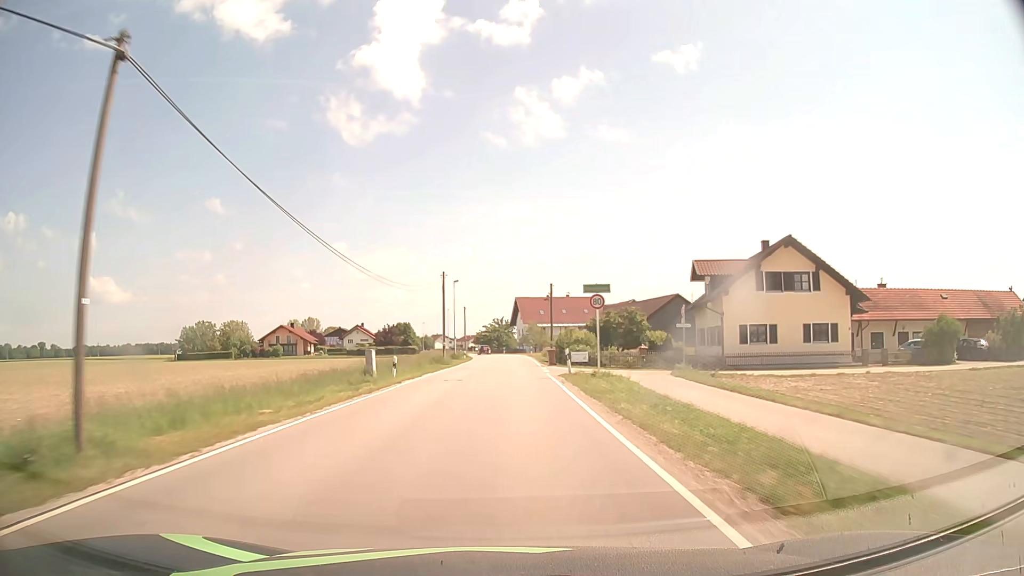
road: secondary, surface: asphalt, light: Day
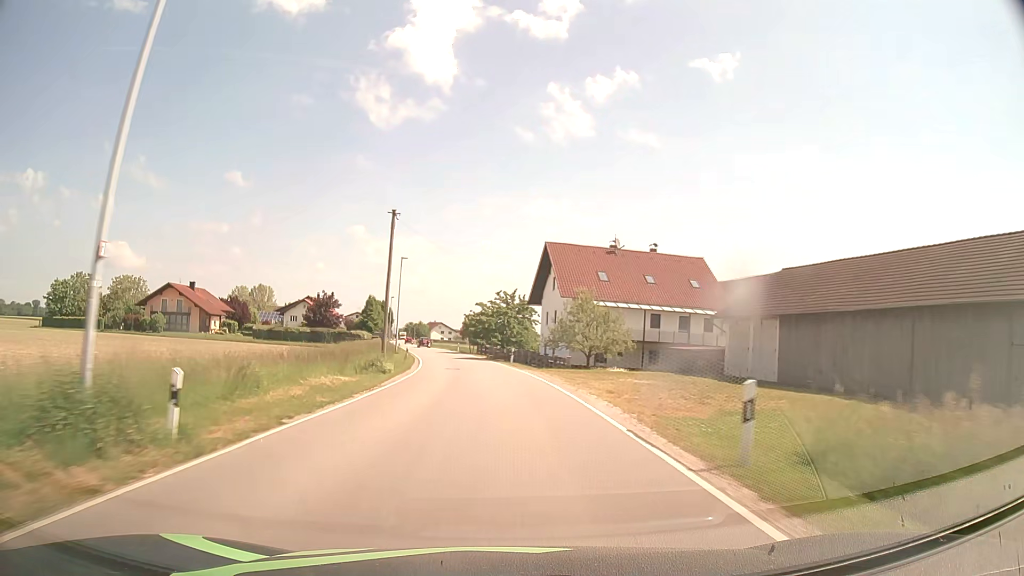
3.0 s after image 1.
(0.0, +62.5) m; -1°
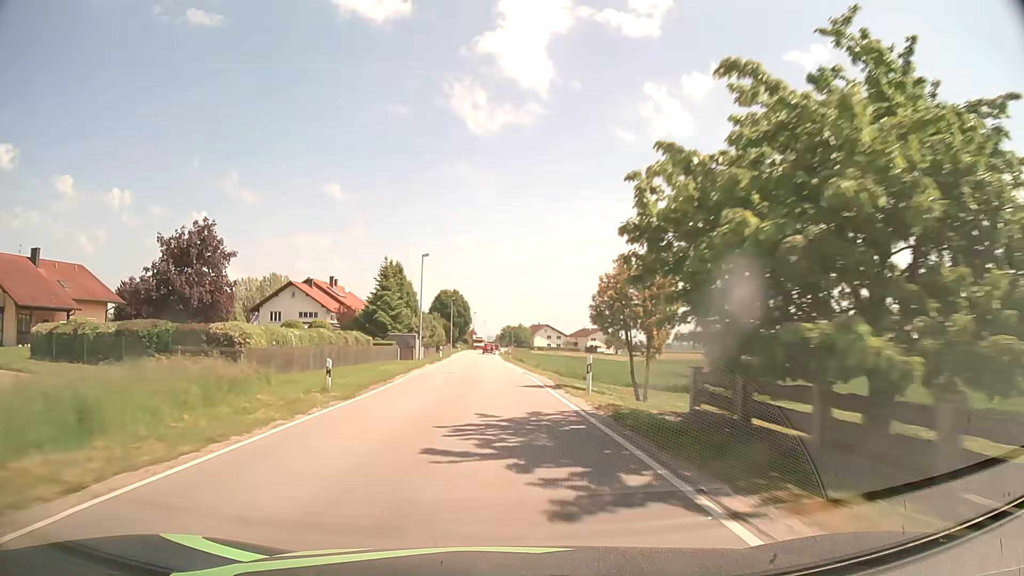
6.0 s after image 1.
(-4.5, +62.5) m; -9°
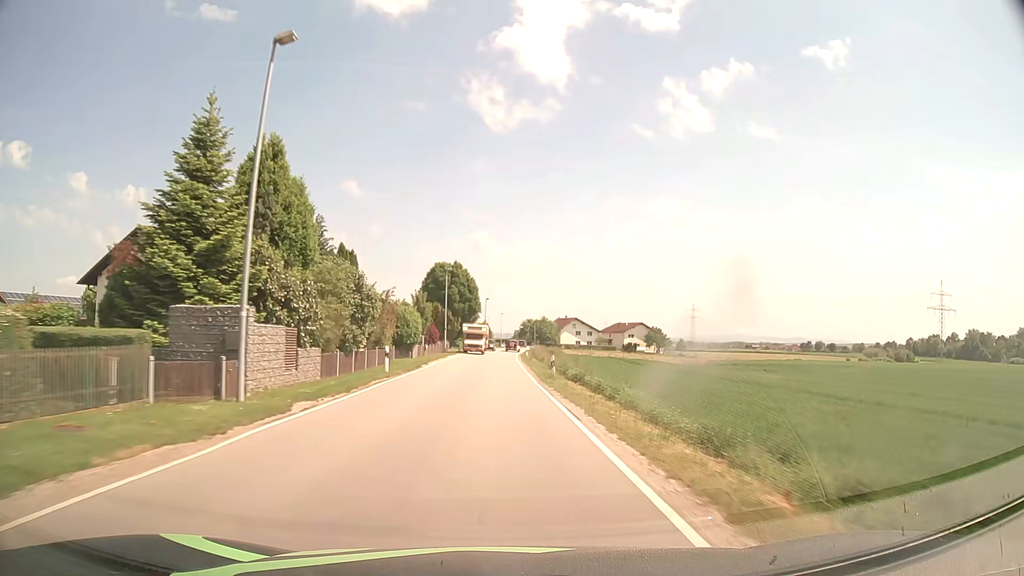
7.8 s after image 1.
(-0.6, +37.6) m; -1°
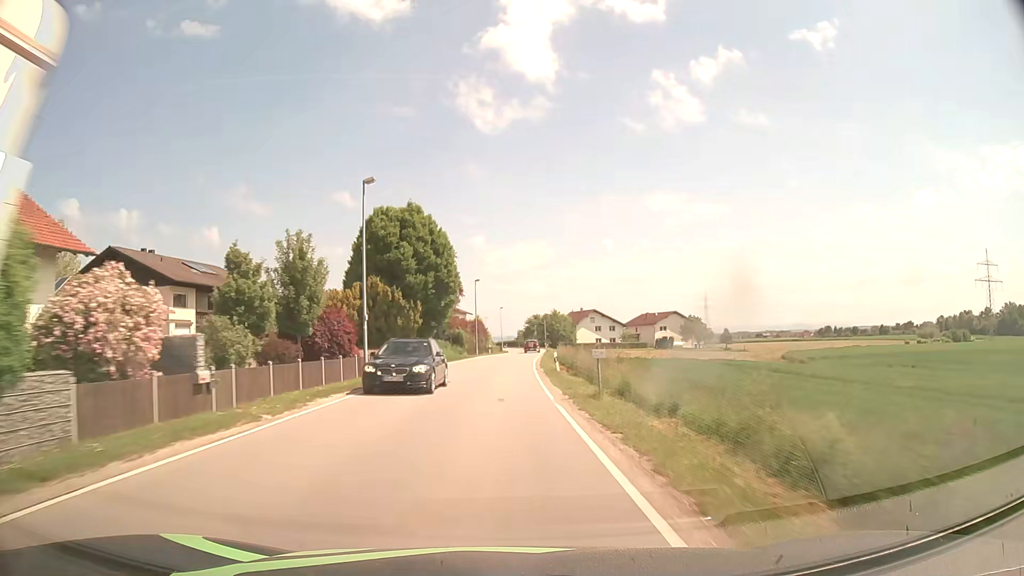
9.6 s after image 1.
(-0.1, +37.7) m; 0°
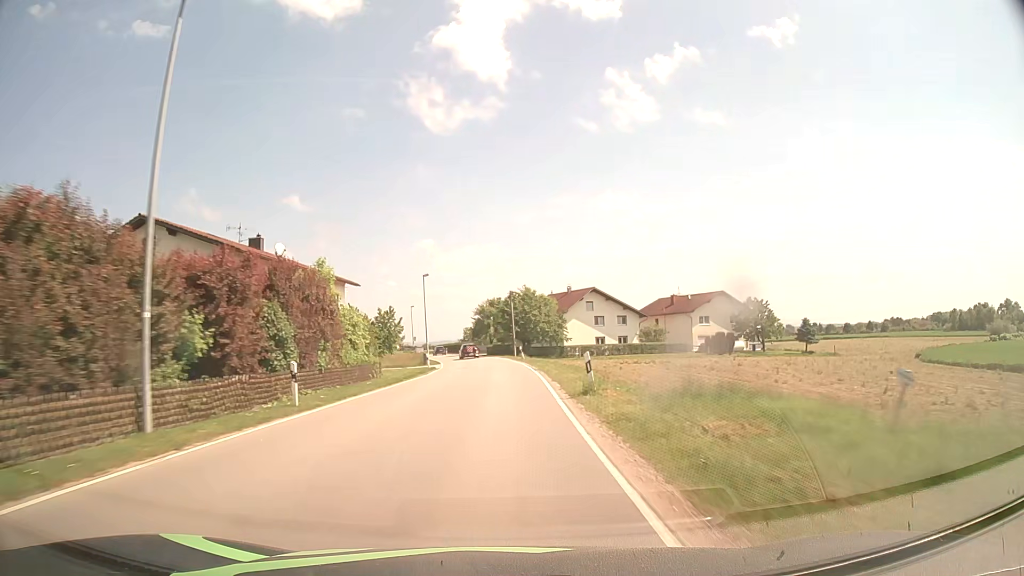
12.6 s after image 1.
(+1.7, +62.5) m; +4°
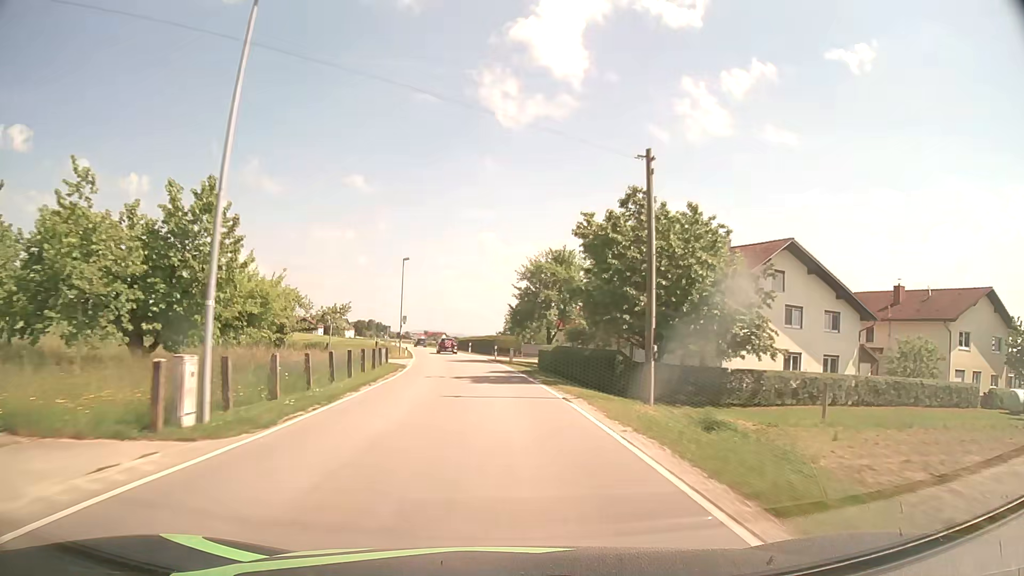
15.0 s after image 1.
(-1.4, +49.9) m; -4°
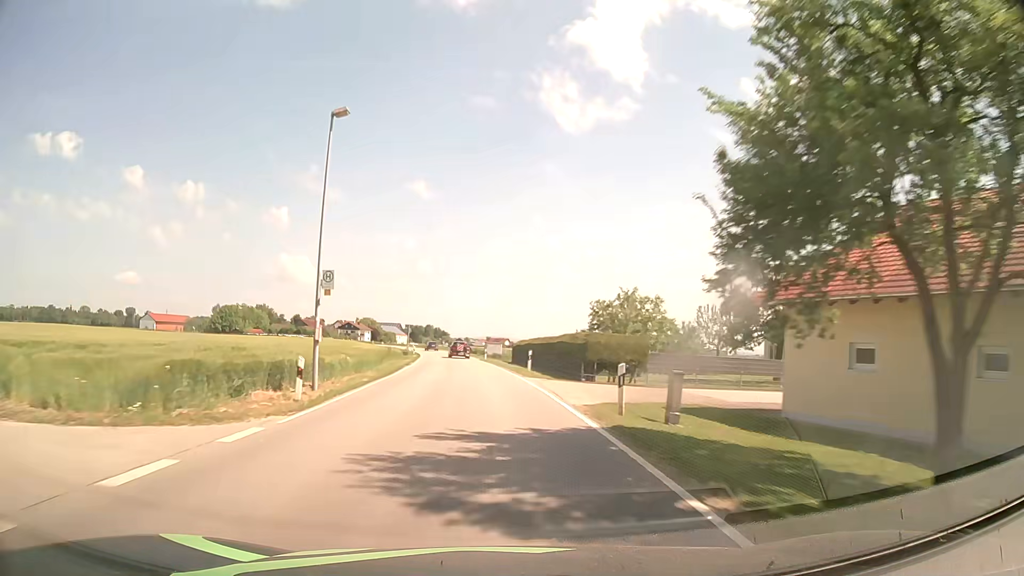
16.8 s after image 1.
(-1.5, +37.5) m; -5°
(0, +10) (-1, +20) (-1, +30) (-2, +40) (-3, +50) (-4, +60) (-5, +70) (-7, +80) (-8, +90) (-10, +99) m
